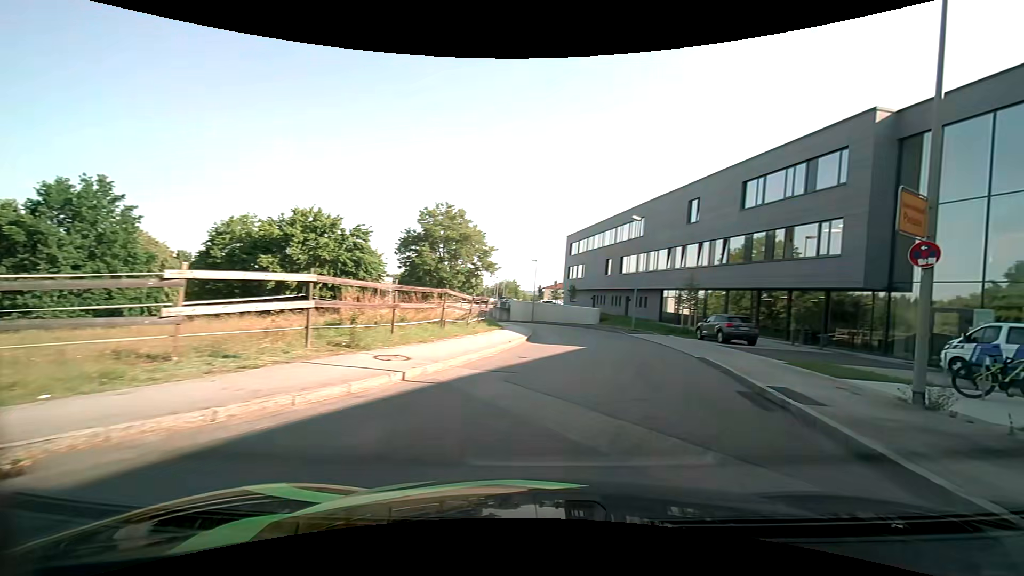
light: Day
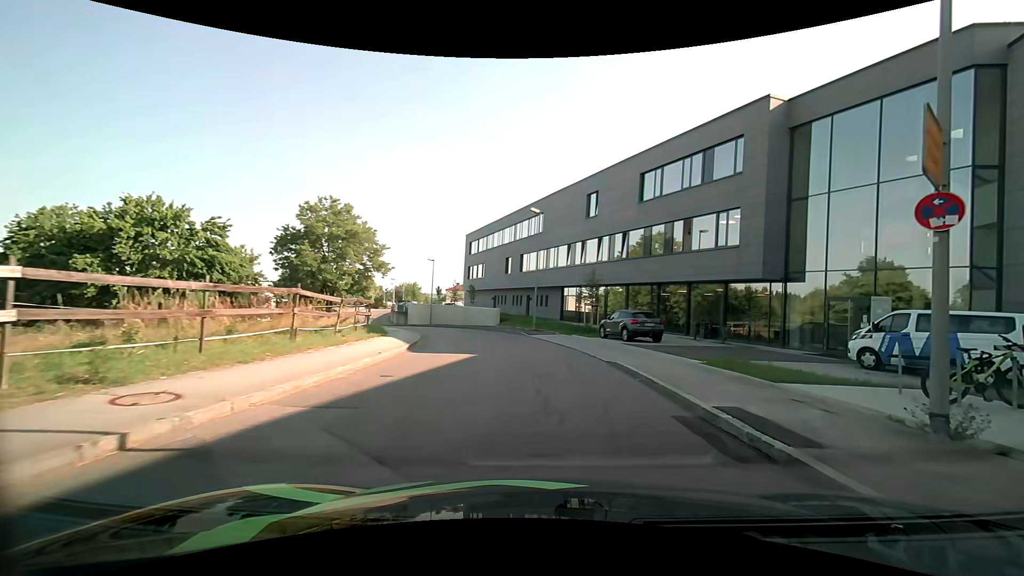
(+0.5, +3.6) m; +13°
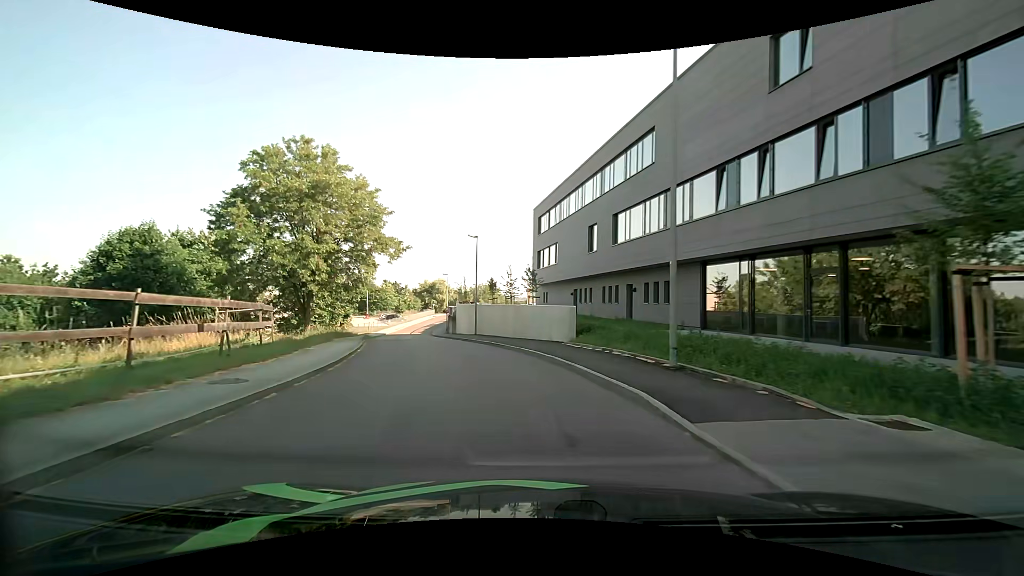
(-0.8, +22.8) m; -10°
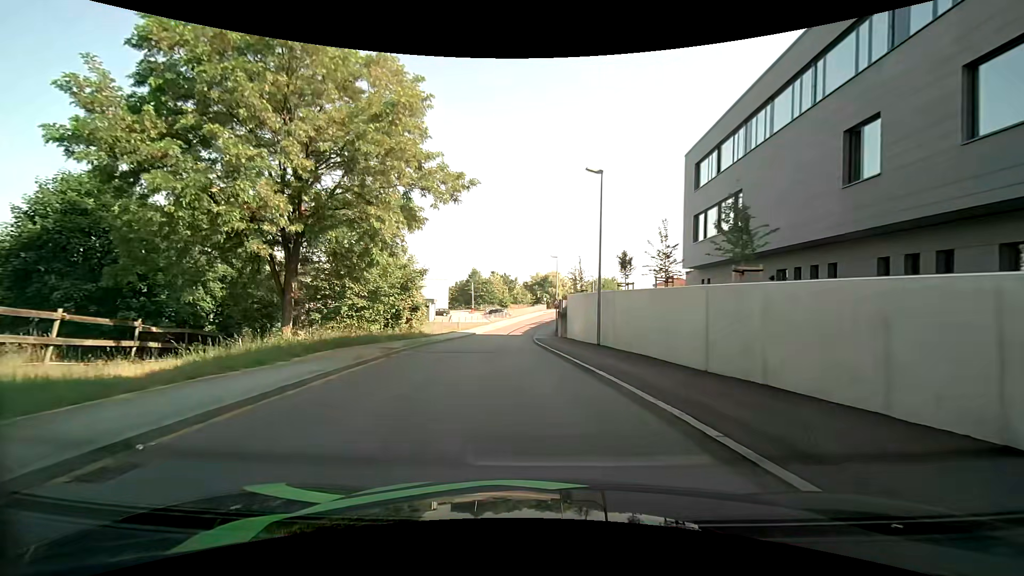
(-2.2, +17.3) m; -14°
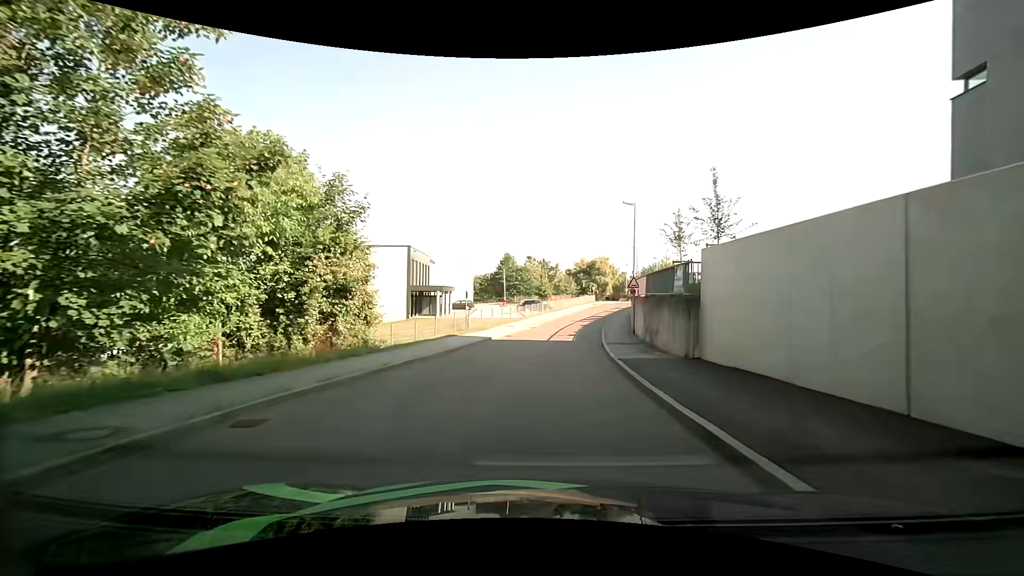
(-1.1, +22.1) m; -5°
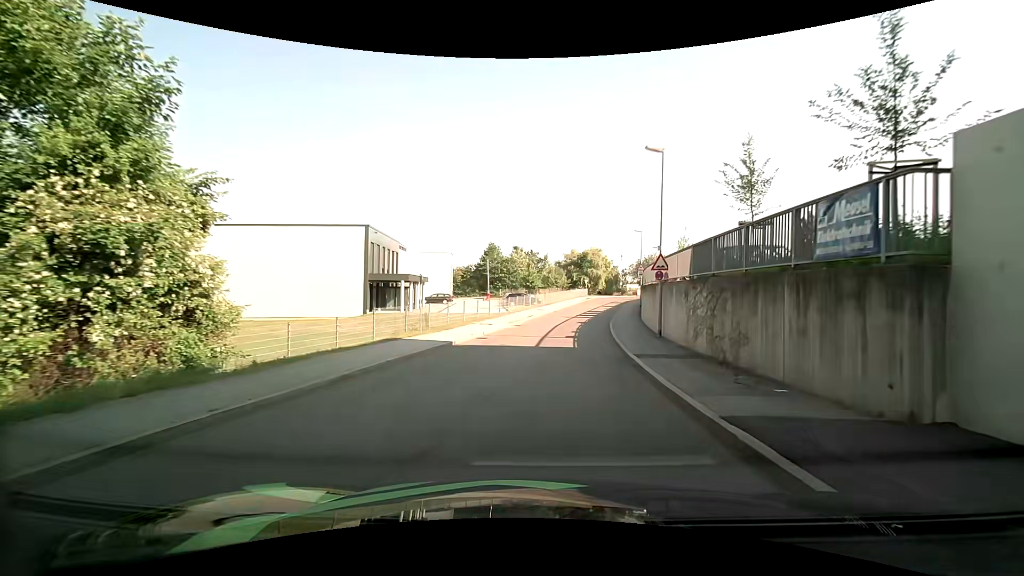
(+0.1, +9.3) m; +1°
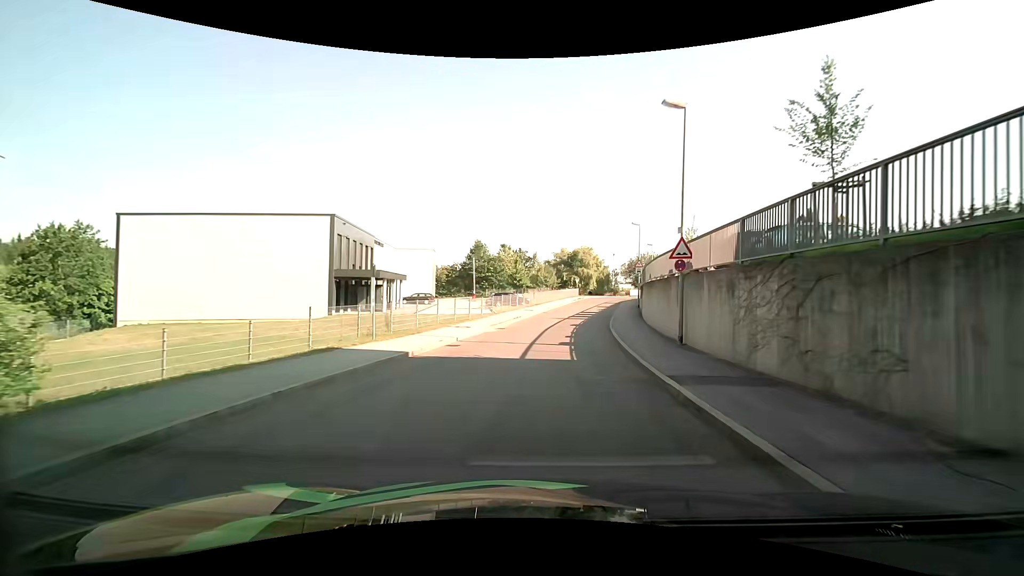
(+0.1, +4.8) m; +1°
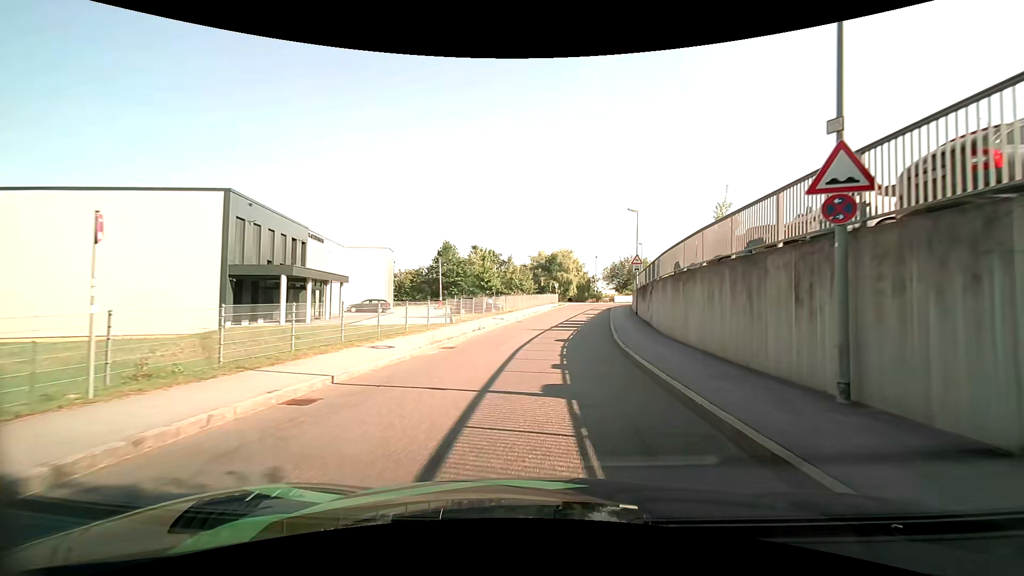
(+0.3, +9.8) m; +3°
(0, +10) (+1, +20) (+2, +30) (+3, +40) (+5, +50) (+7, +60) (+10, +69) (+15, +78) (+22, +84) (+32, +88) m
